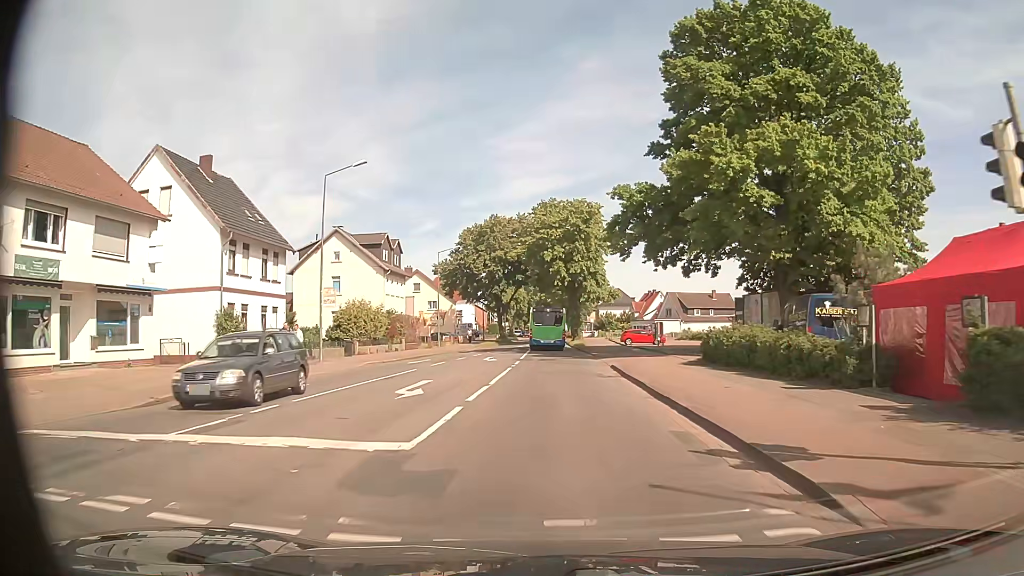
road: secondary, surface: asphalt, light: Day
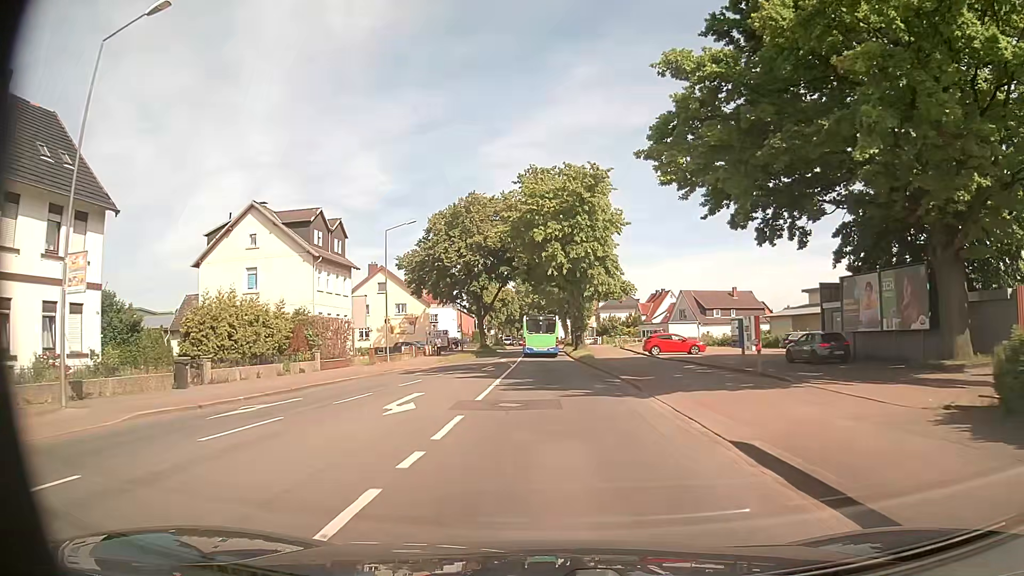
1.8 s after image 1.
(+0.2, +18.9) m; 0°
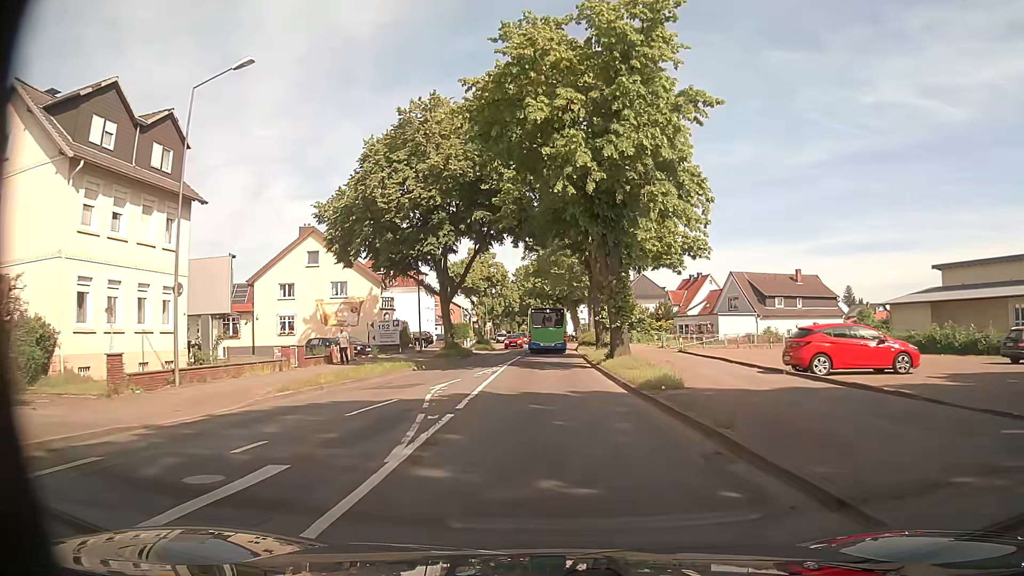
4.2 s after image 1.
(0.0, +27.7) m; 0°
(0, +10) (0, +20) (0, +30) (0, +40) (0, +50) (0, +60) (0, +70) (0, +80) (0, +90) (0, +100) m
